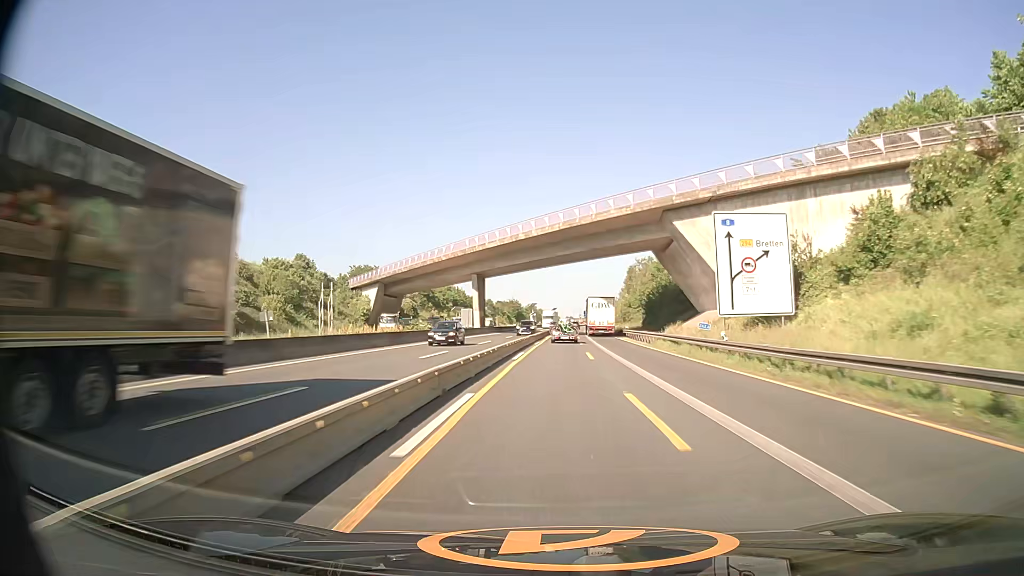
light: Day
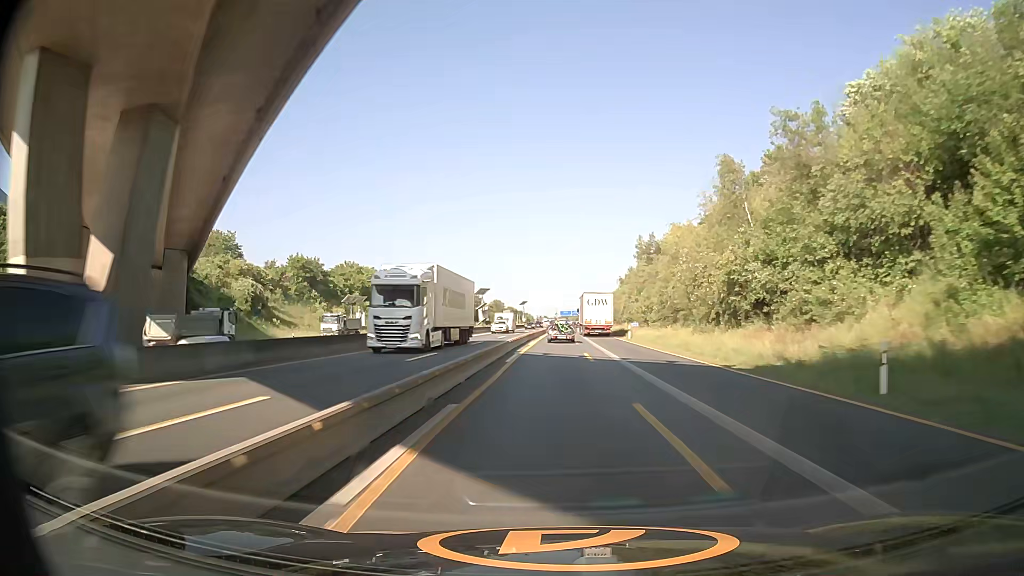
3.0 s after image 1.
(+1.0, +73.7) m; +2°
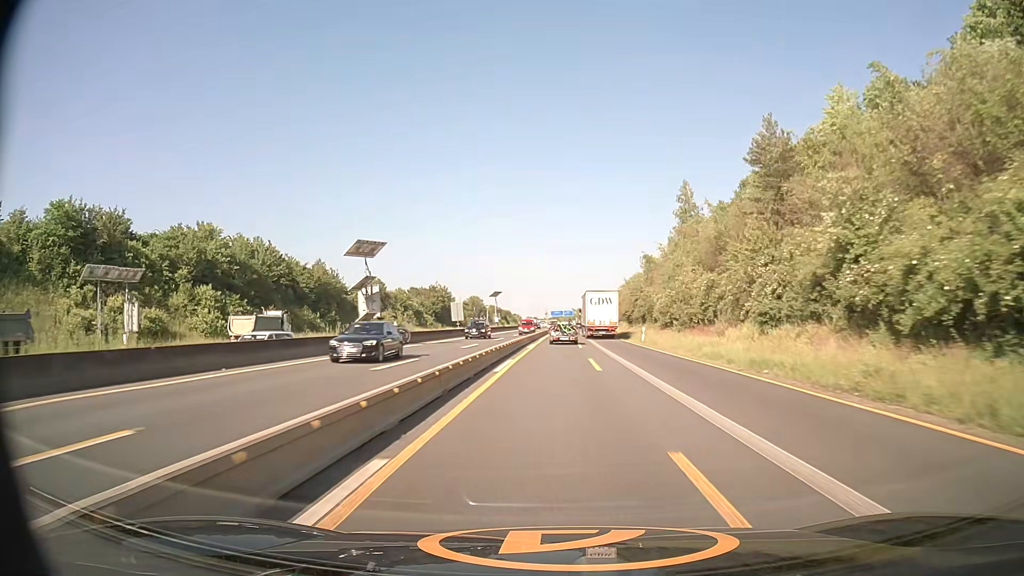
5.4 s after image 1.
(+0.6, +58.4) m; +1°
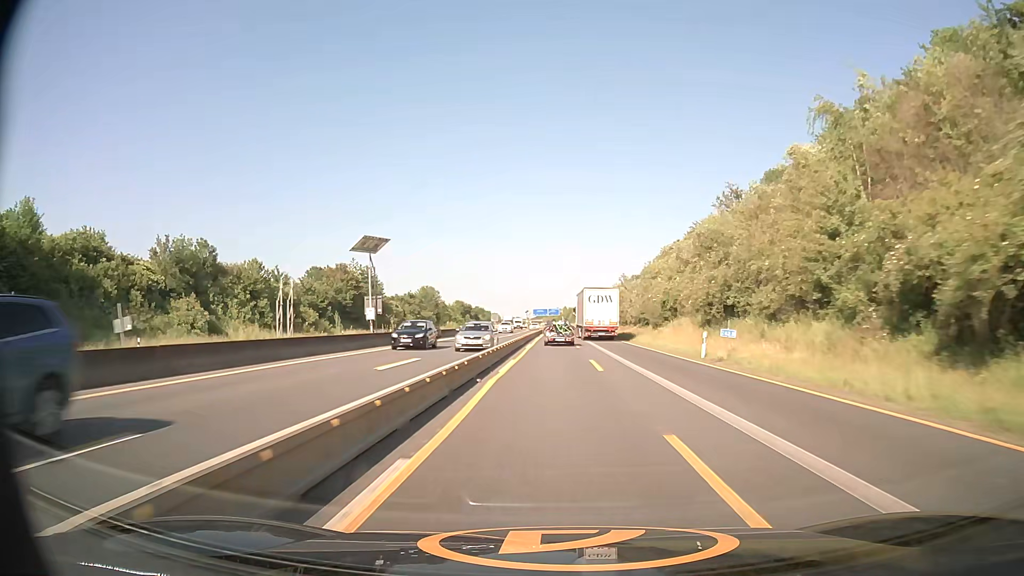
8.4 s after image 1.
(+0.8, +71.8) m; +1°
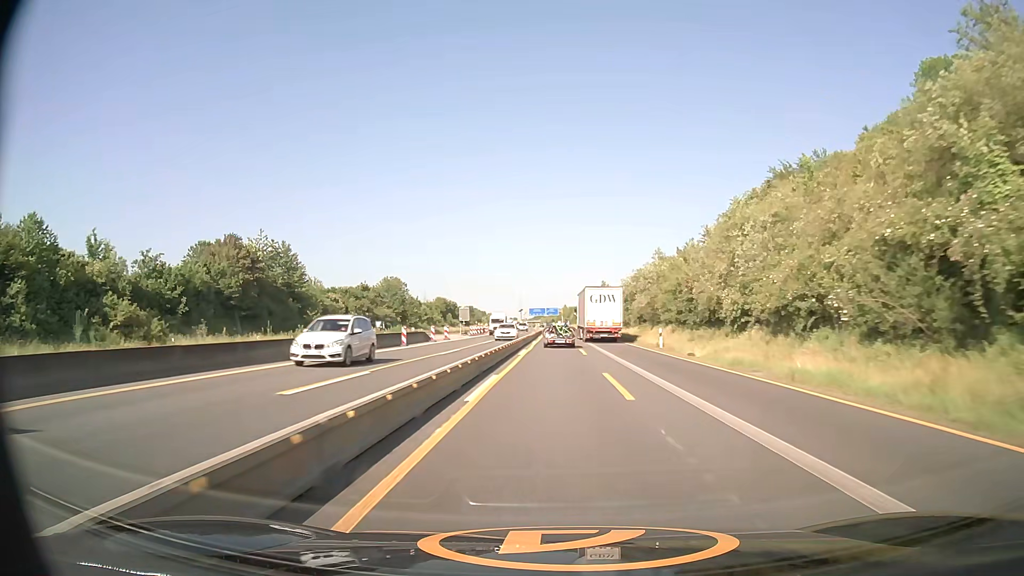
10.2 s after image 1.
(+0.1, +43.0) m; 0°
(0, +10) (0, +20) (0, +30) (0, +40) (0, +50) (0, +60) (0, +70) (0, +80) (0, +90) (0, +100) m
